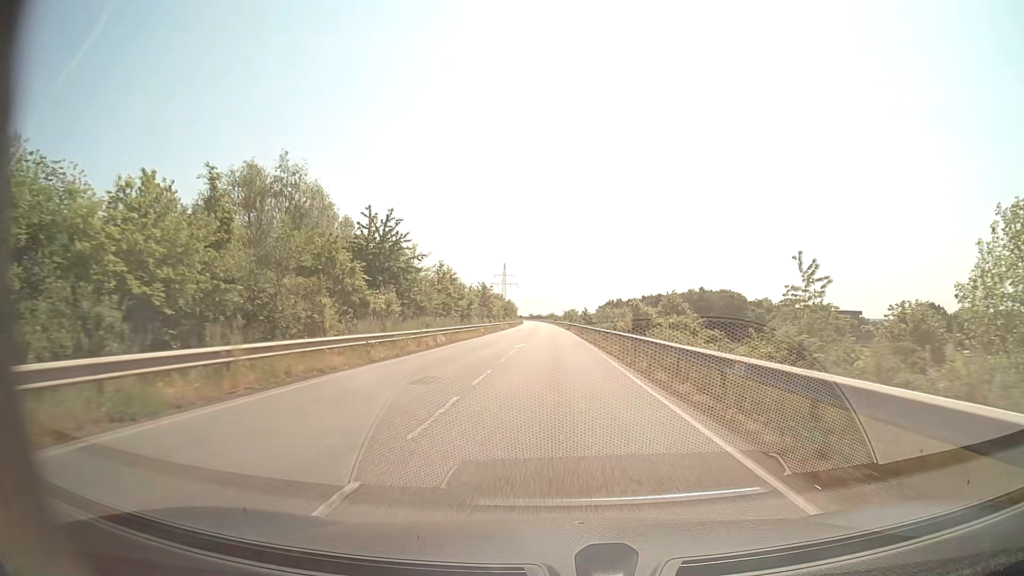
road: secondary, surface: asphalt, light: Day
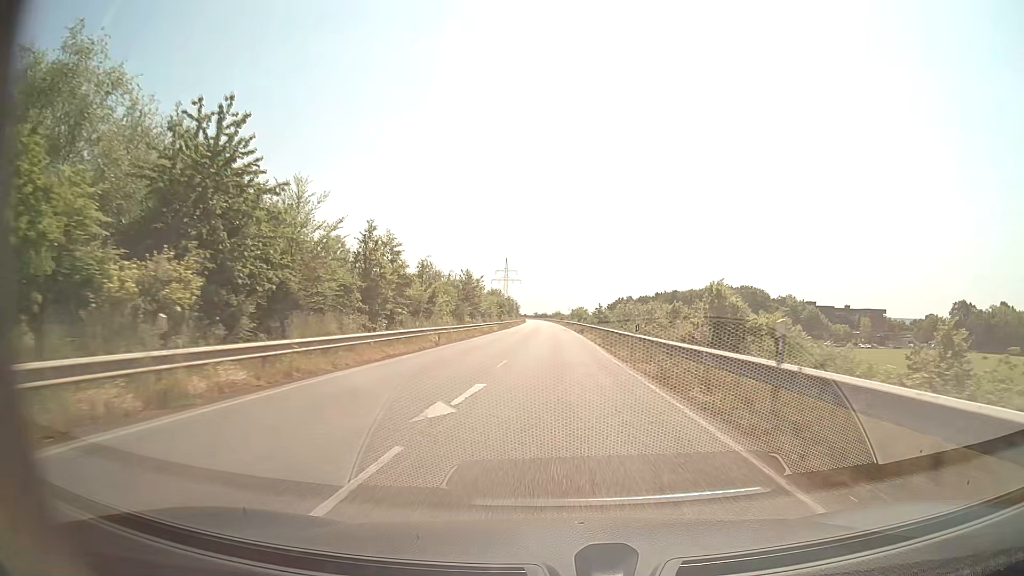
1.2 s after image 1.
(-0.1, +22.6) m; -1°
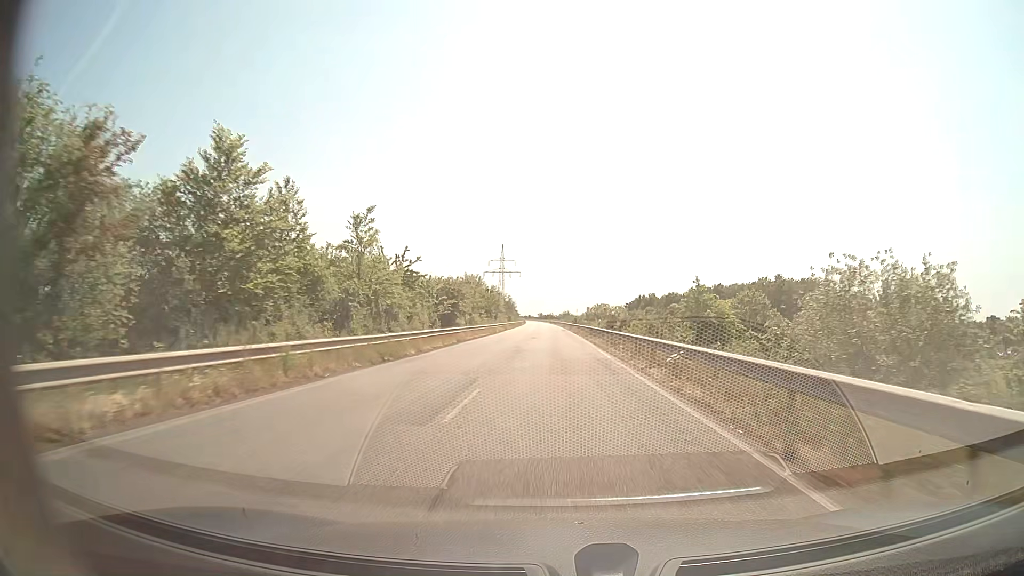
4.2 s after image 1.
(-0.3, +56.6) m; -1°
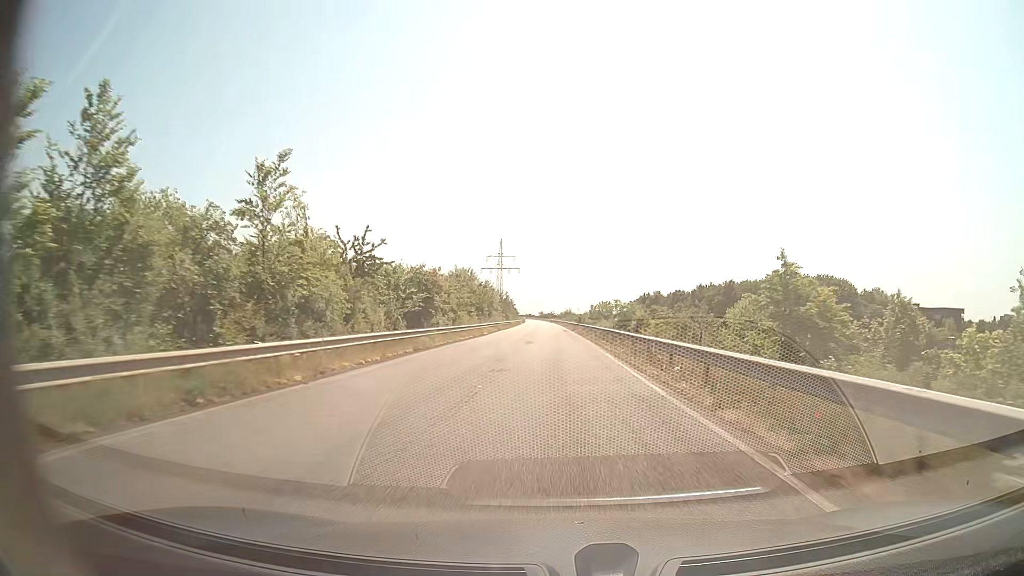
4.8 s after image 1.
(0.0, +11.3) m; 0°
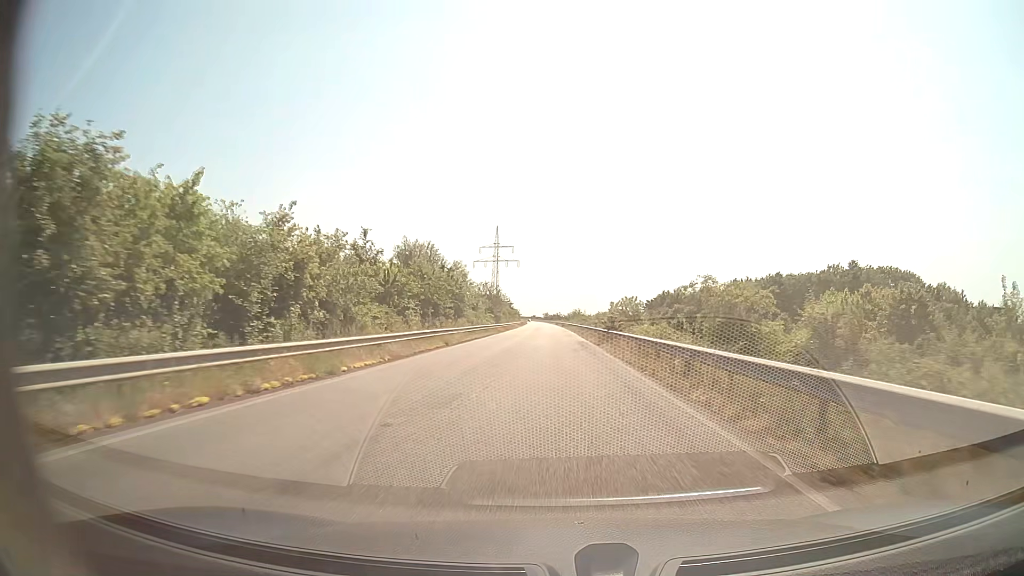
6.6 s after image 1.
(-0.2, +34.0) m; -1°
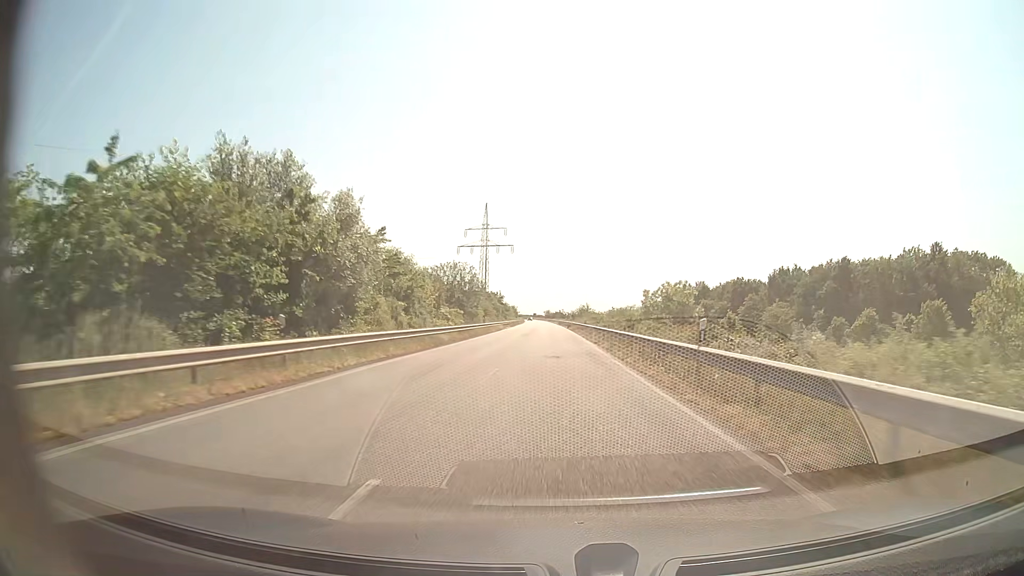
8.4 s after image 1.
(0.0, +34.0) m; 0°
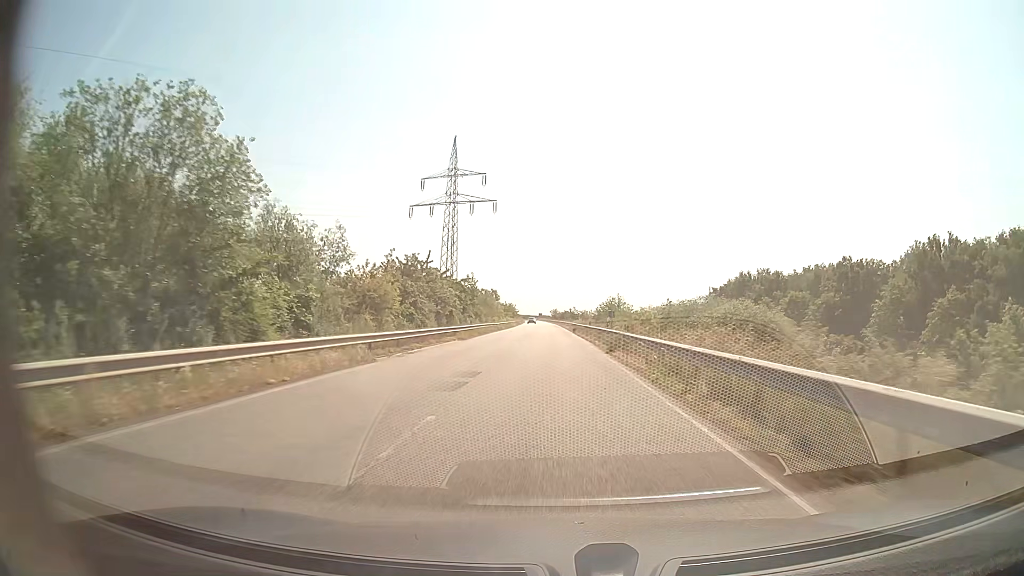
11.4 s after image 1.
(-0.3, +56.6) m; -1°
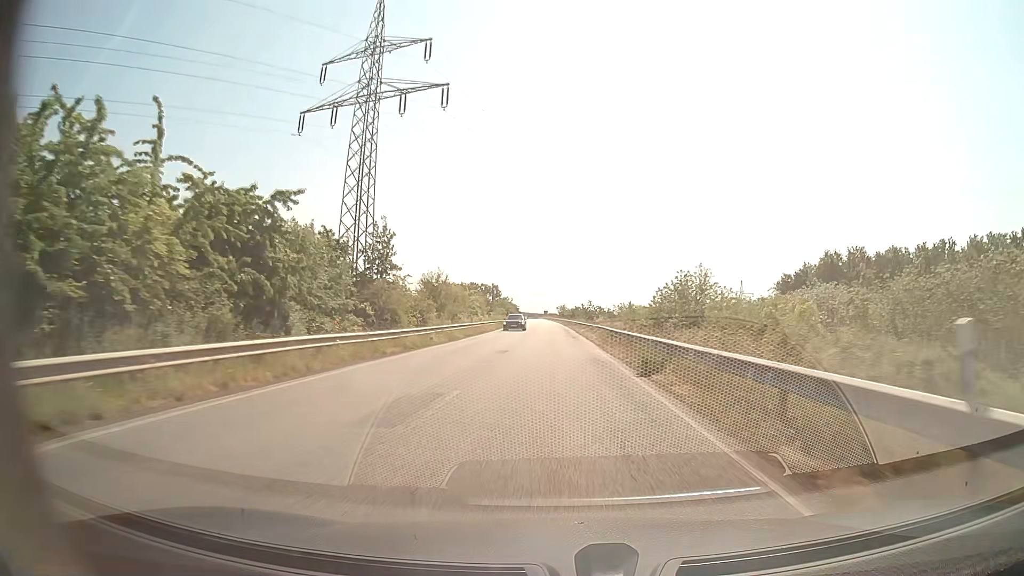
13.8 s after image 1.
(-0.2, +45.3) m; -1°
(0, +10) (0, +20) (0, +30) (0, +40) (0, +50) (0, +60) (-1, +70) (-1, +80) (-1, +90) (-1, +100) m
